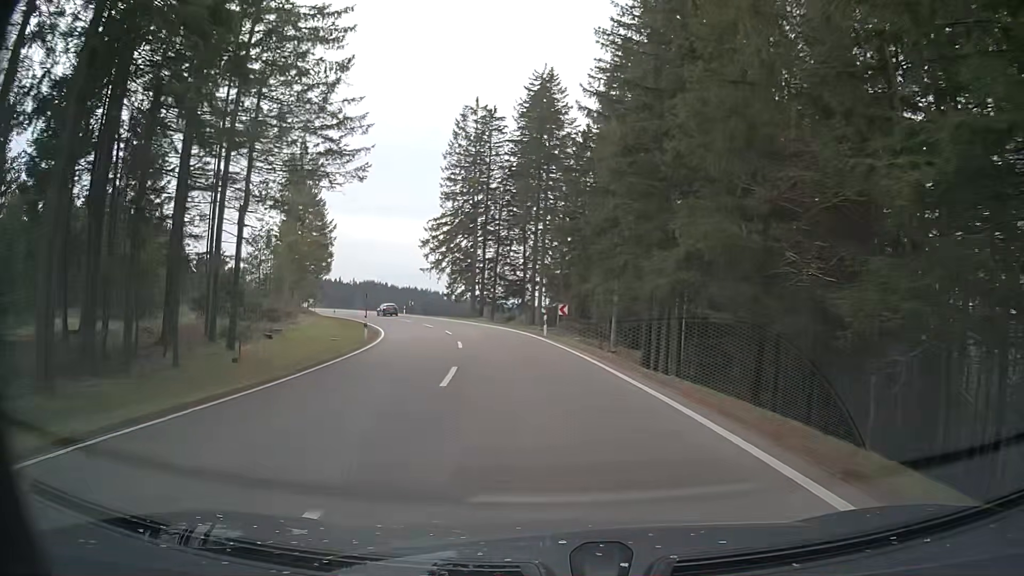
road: primary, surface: asphalt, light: Day
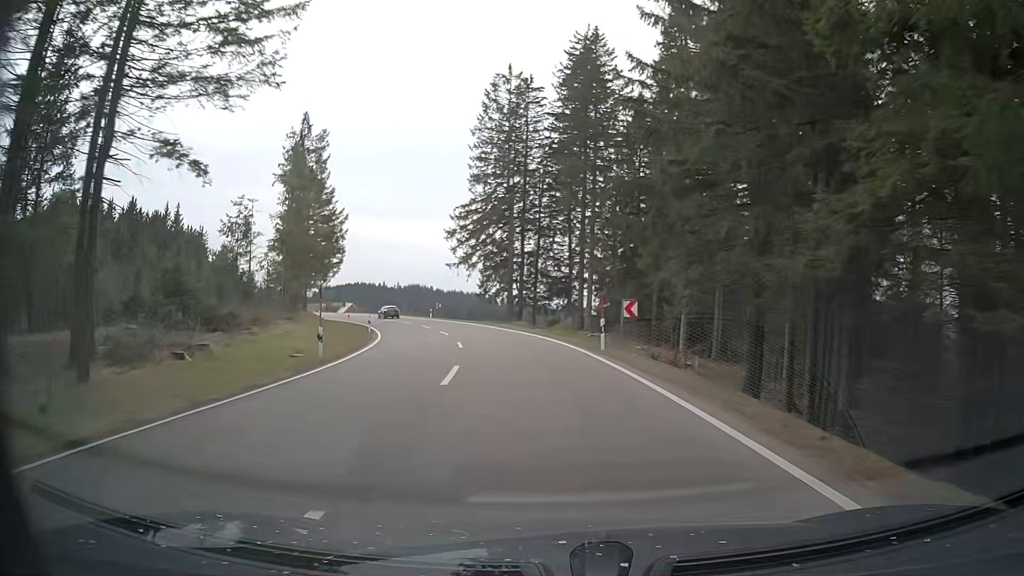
(-0.5, +12.0) m; -4°
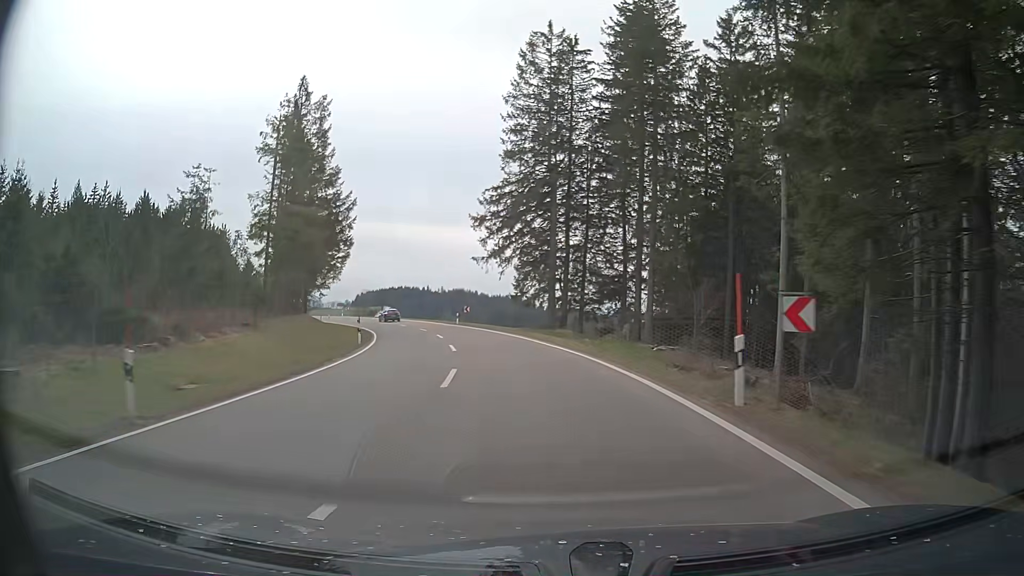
(-0.5, +11.8) m; -5°
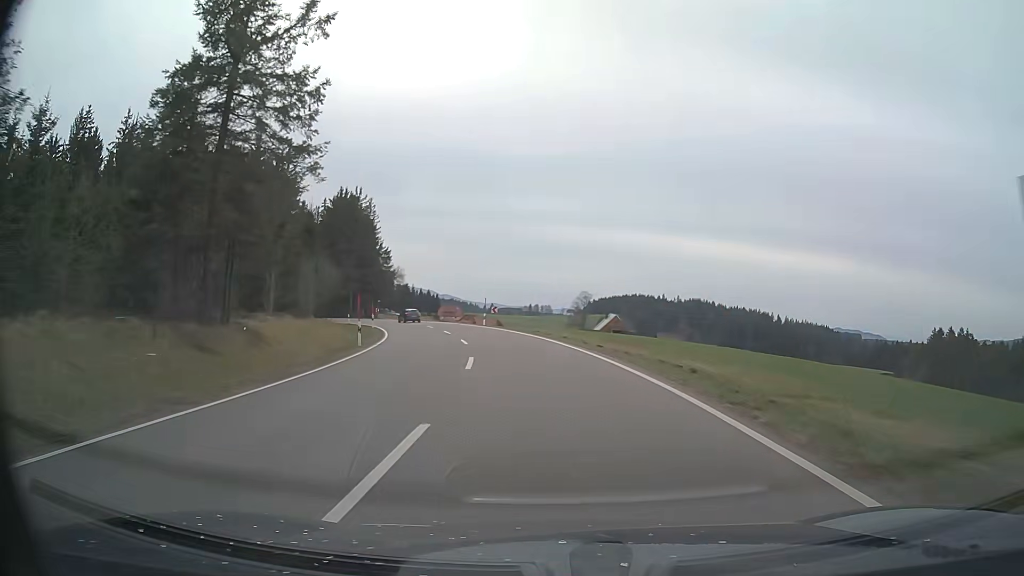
(-9.4, +55.6) m; -20°
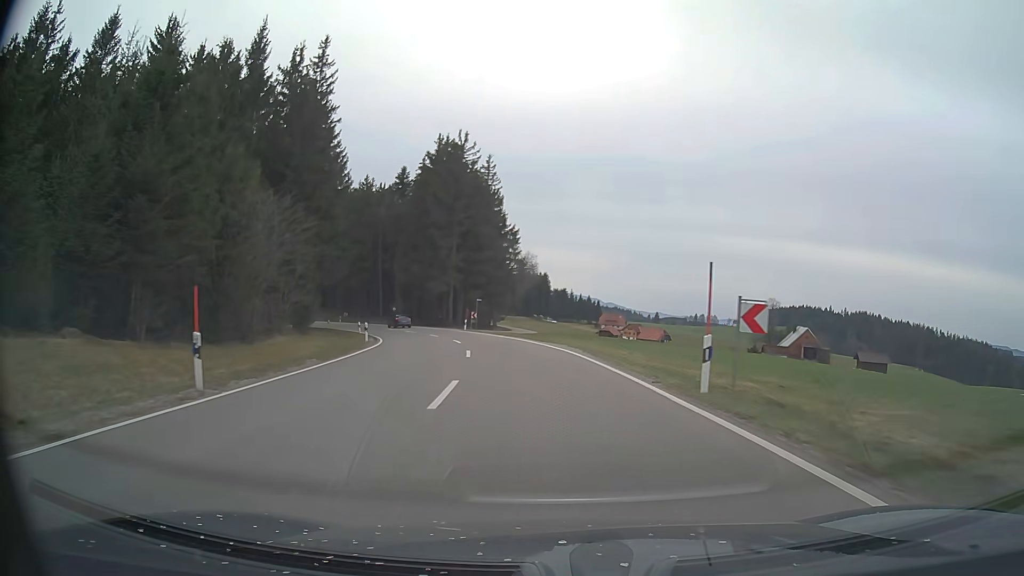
(-4.9, +42.2) m; -14°
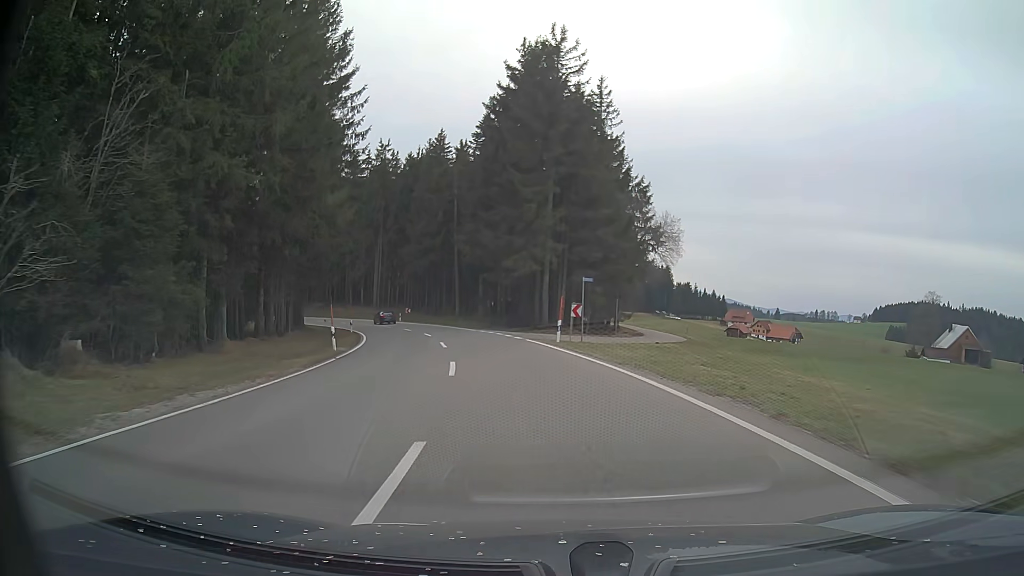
(-2.6, +30.4) m; -10°
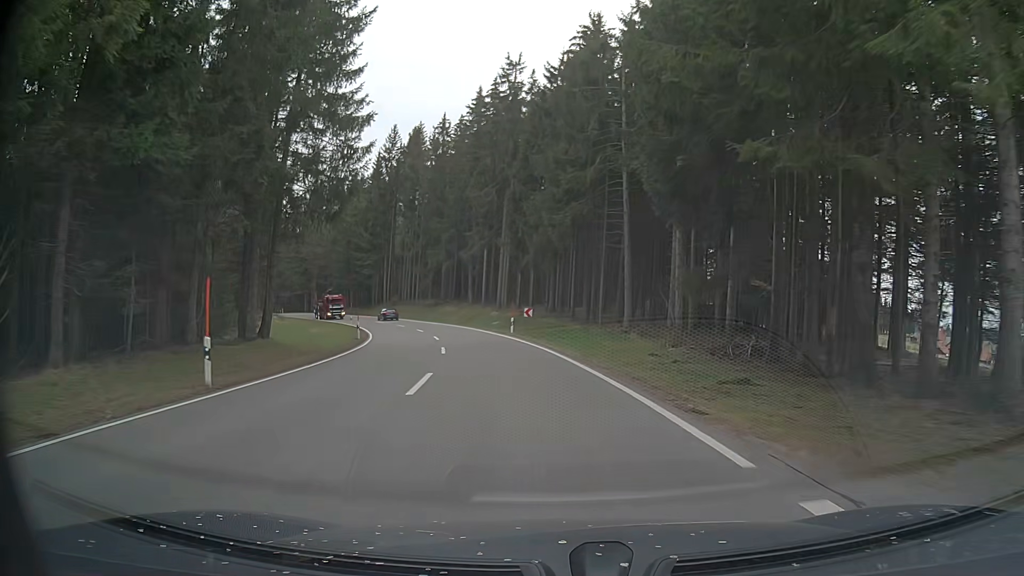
(-5.0, +39.2) m; -15°
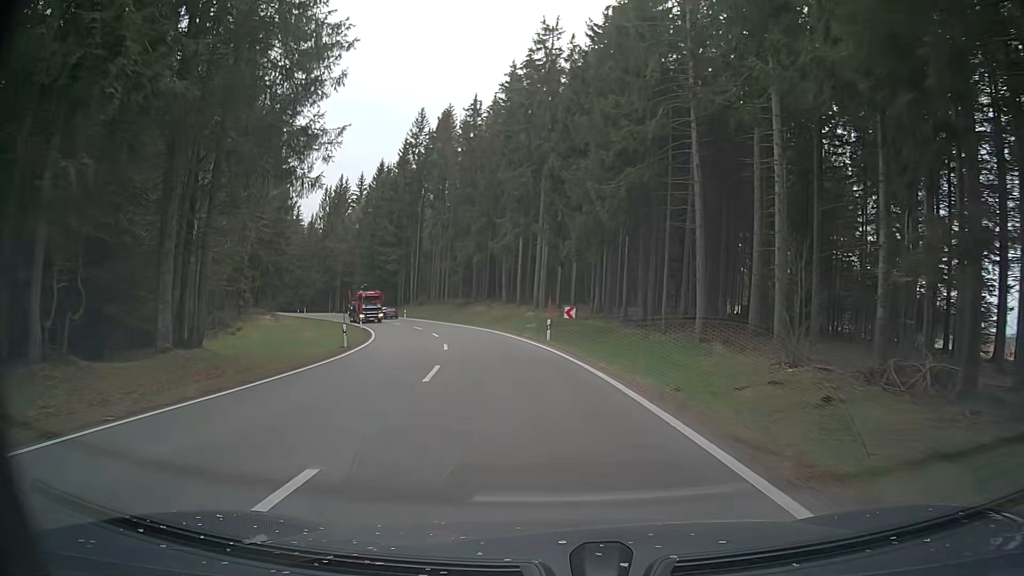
(-0.2, +9.7) m; -3°
(0, +10) (-1, +20) (-3, +30) (-5, +40) (-8, +49) (-11, +59) (-15, +68) (-19, +77) (-24, +86) (-30, +94) m
